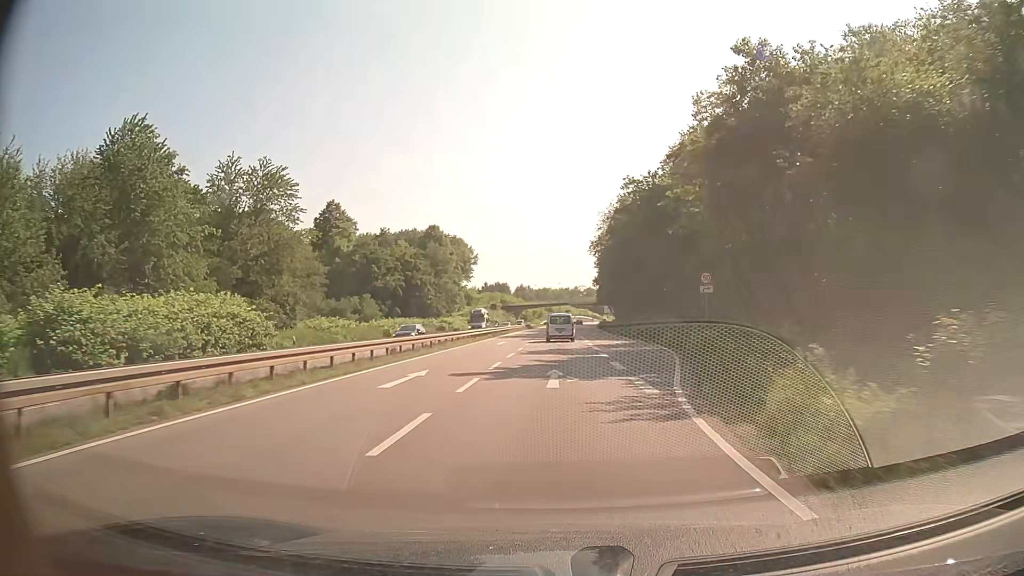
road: trunk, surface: asphalt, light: Day
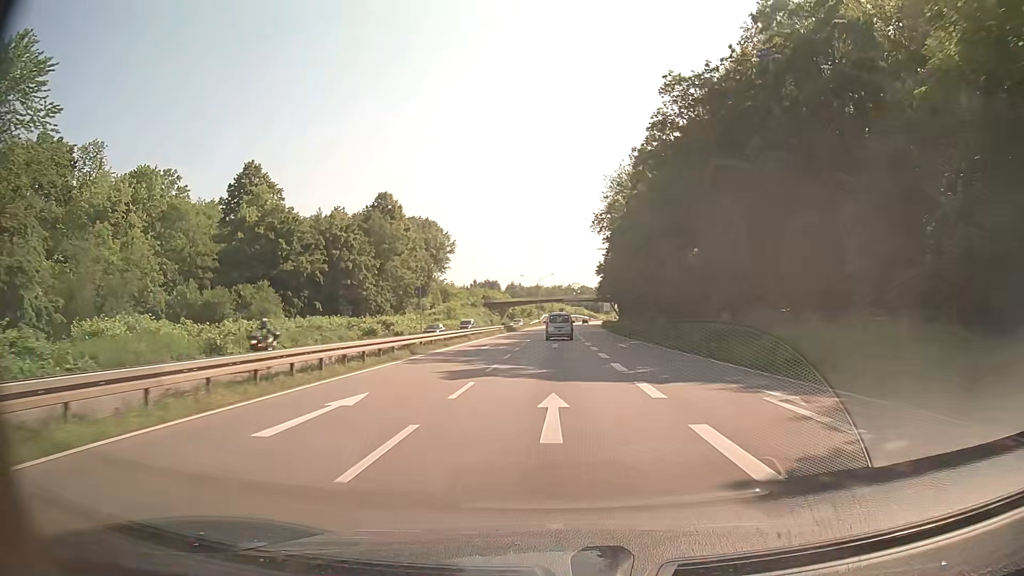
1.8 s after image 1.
(+0.3, +31.3) m; +1°
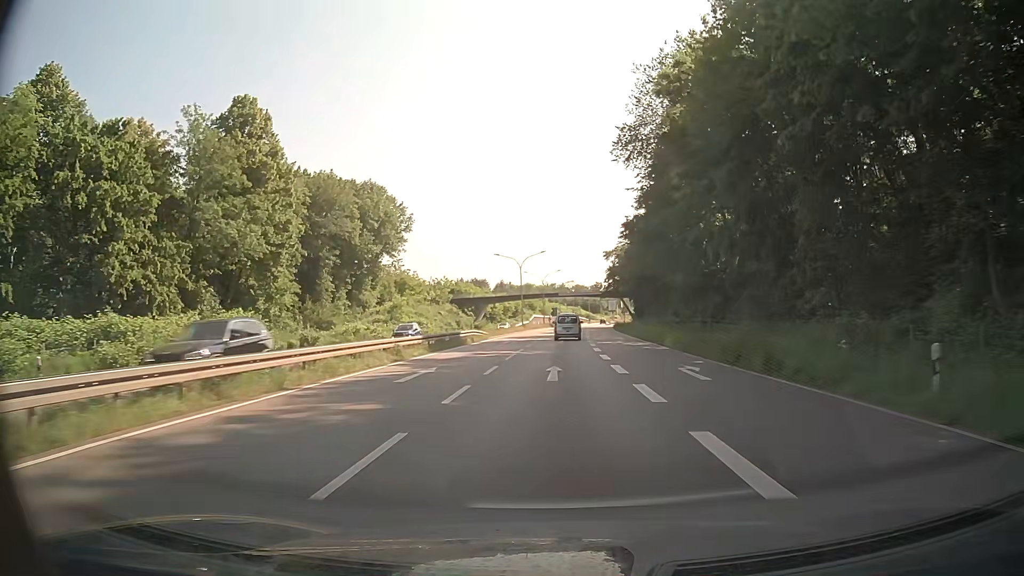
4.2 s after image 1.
(0.0, +42.7) m; 0°
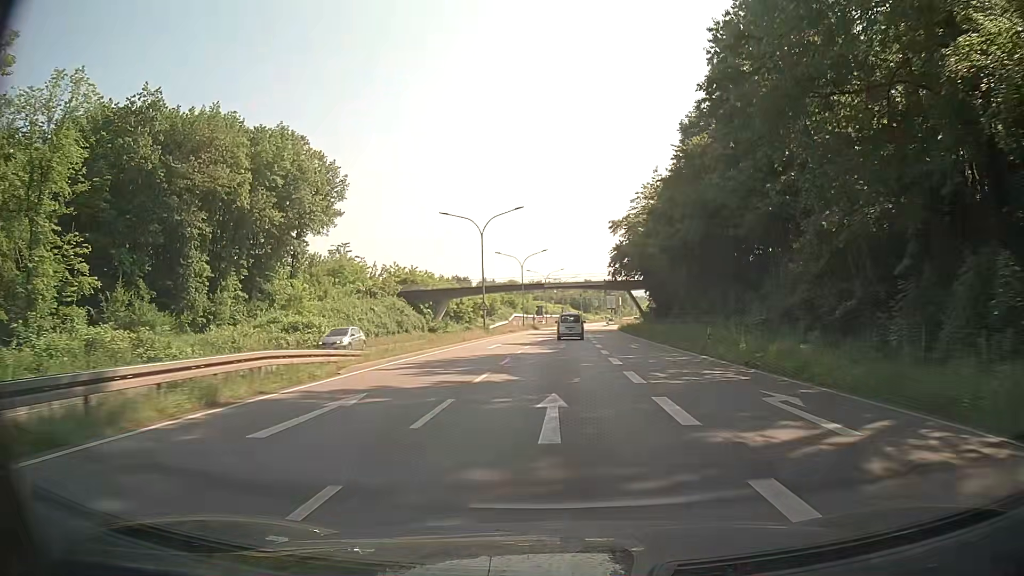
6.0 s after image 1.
(+0.2, +32.7) m; +1°
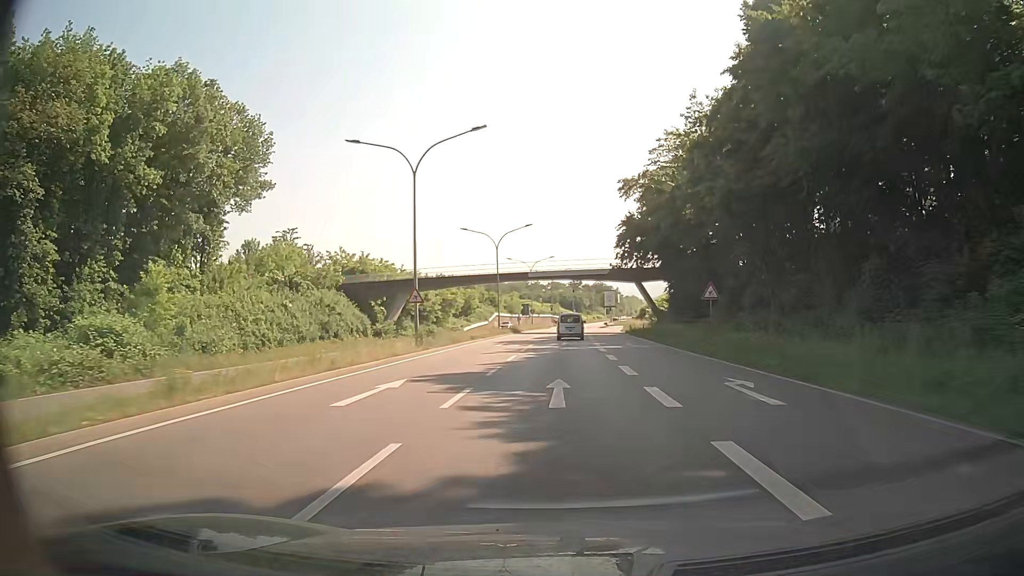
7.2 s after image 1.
(+0.2, +22.0) m; +1°
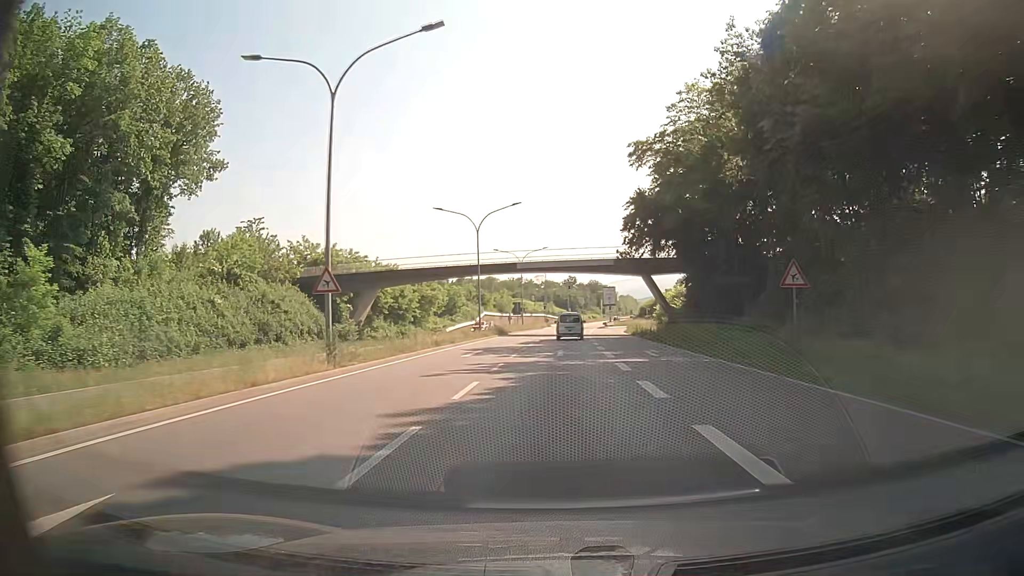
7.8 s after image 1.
(+0.1, +11.0) m; 0°
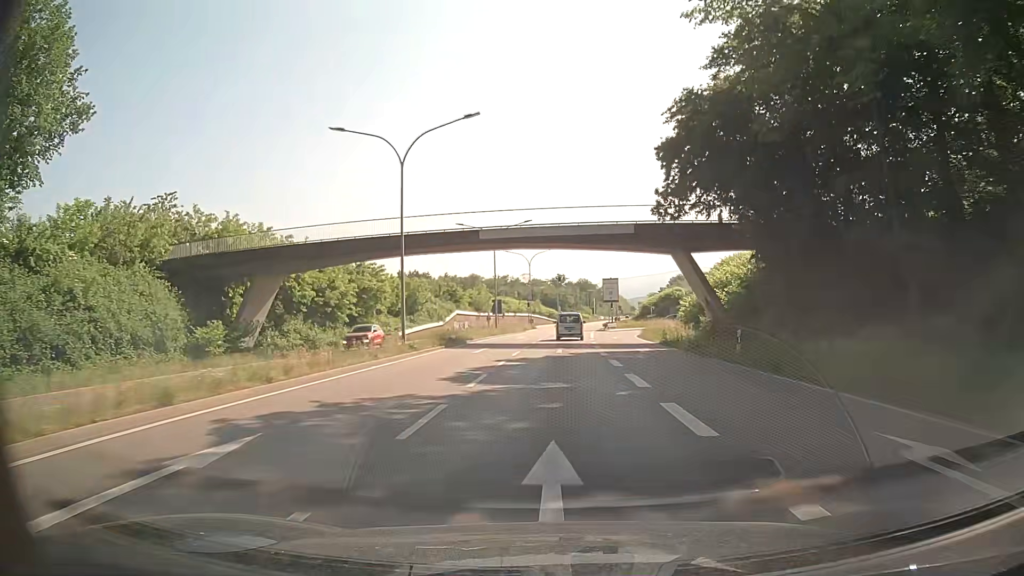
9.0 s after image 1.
(+0.3, +21.9) m; +1°
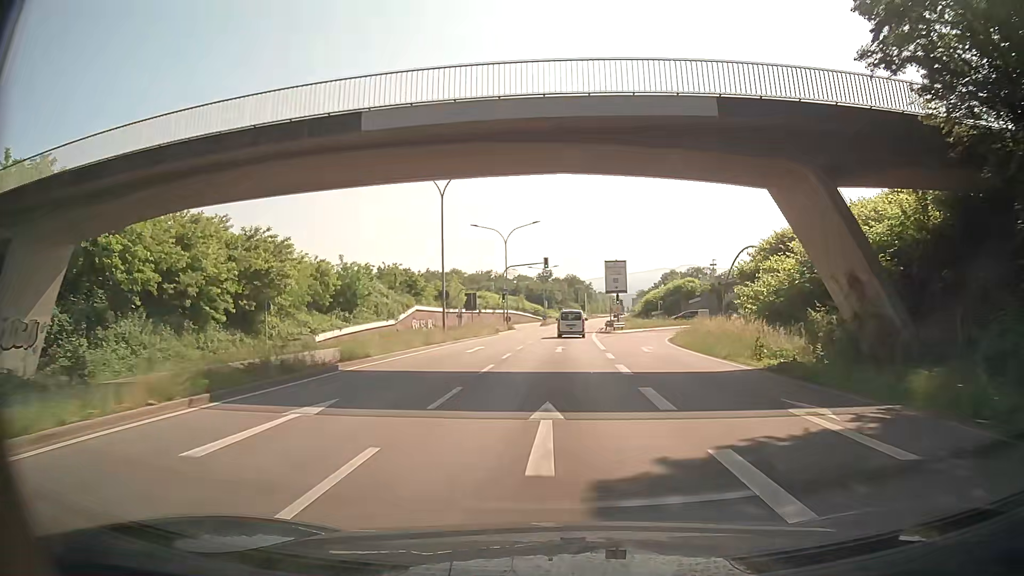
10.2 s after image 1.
(+0.2, +21.7) m; +1°
(0, +10) (0, +20) (0, +30) (+1, +40) (+1, +50) (+2, +60) (+3, +70) (+4, +80) (+5, +90) (+6, +100) m
